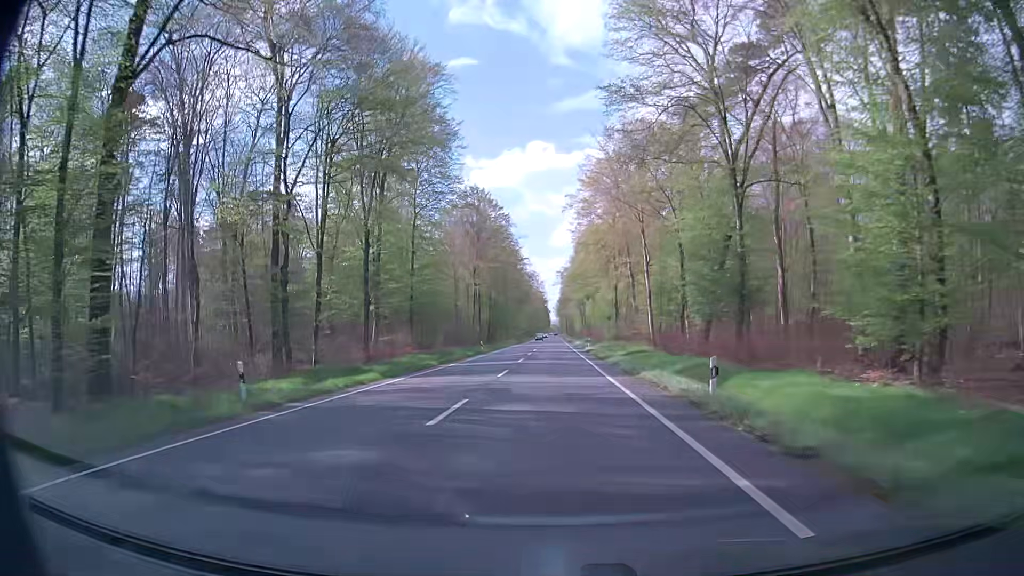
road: primary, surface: asphalt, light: Day
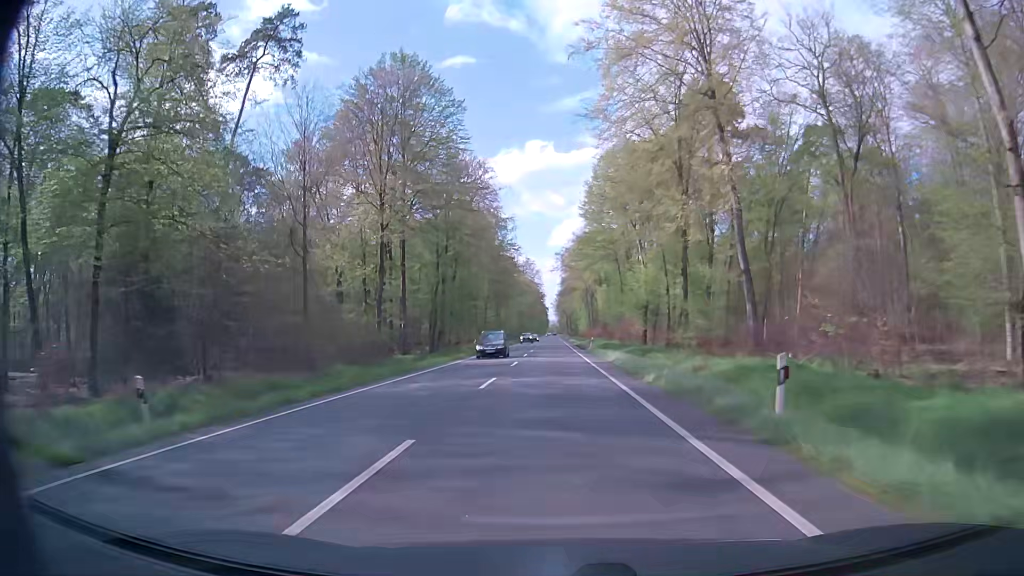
(0.0, +54.0) m; 0°
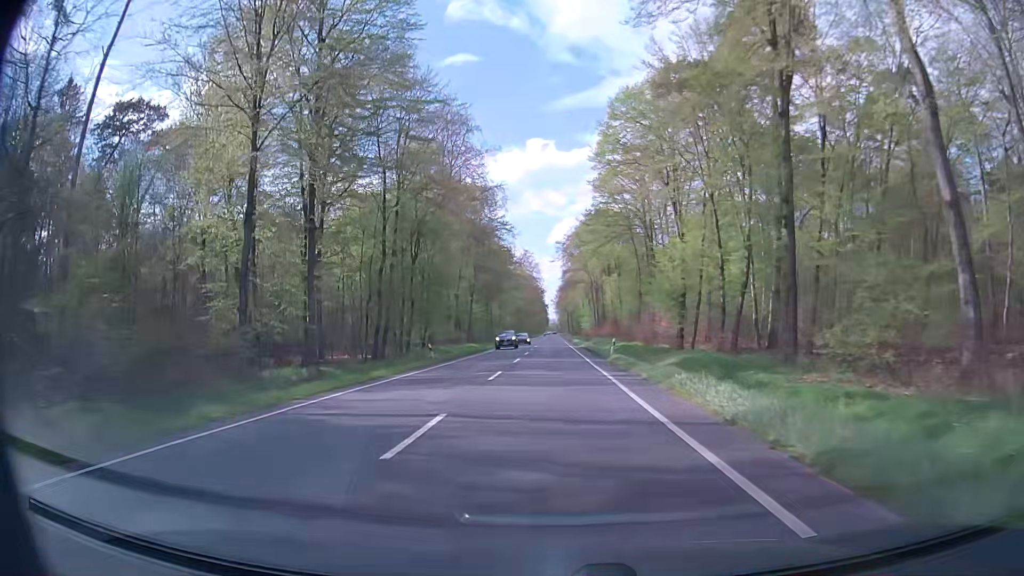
(+0.1, +21.6) m; 0°
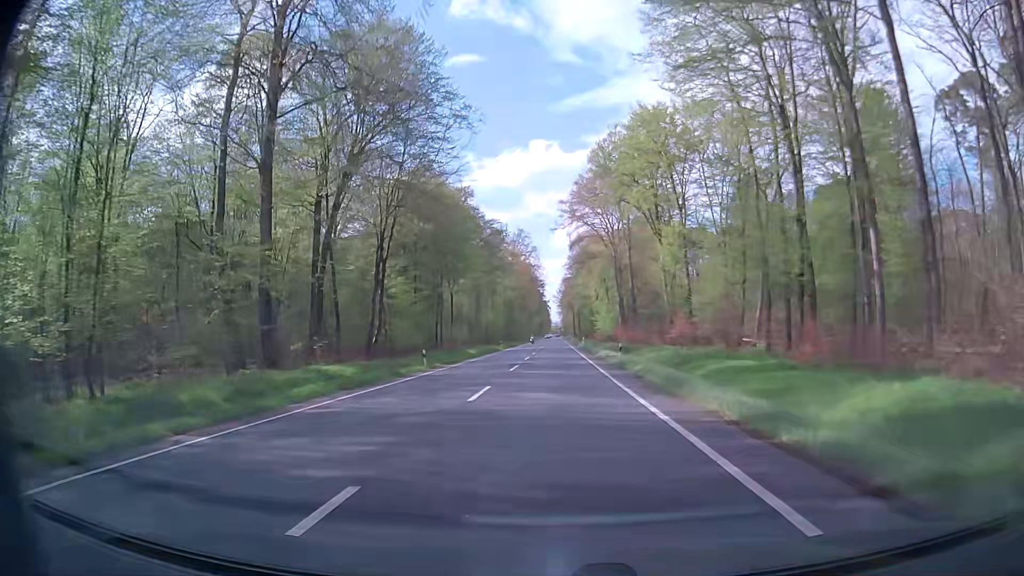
(0.0, +54.0) m; 0°
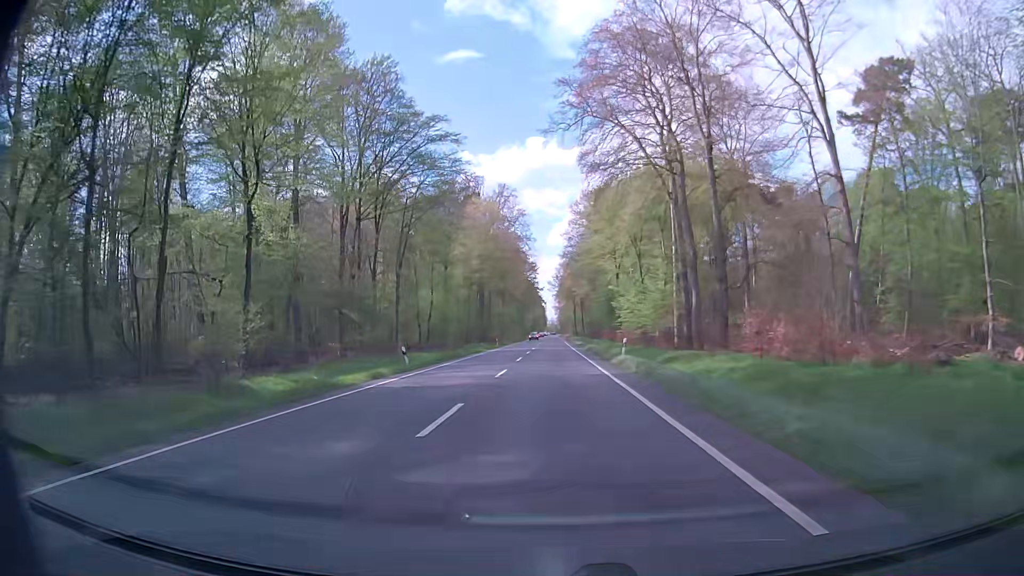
(+0.3, +53.9) m; 0°
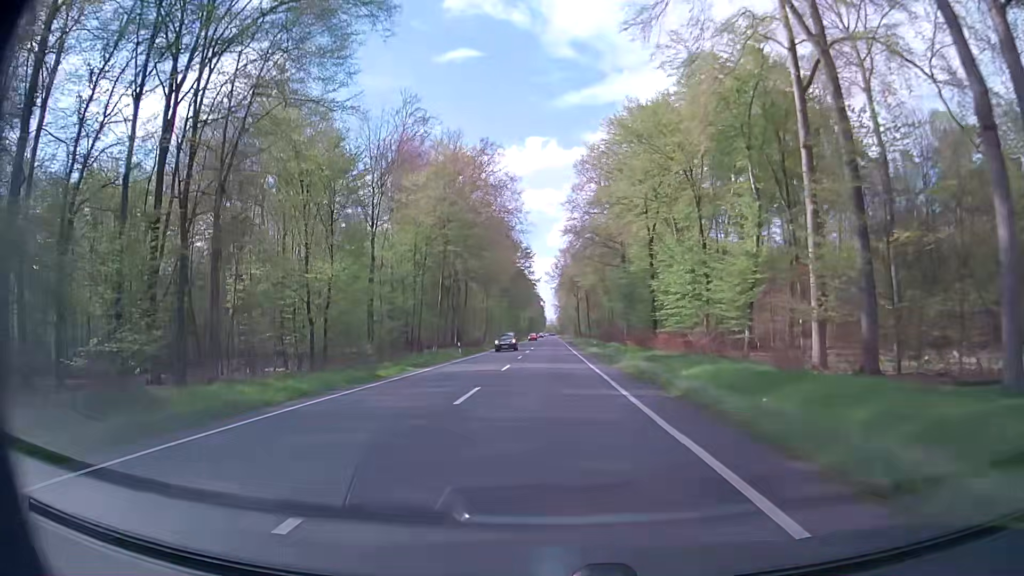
(+0.2, +32.3) m; 0°
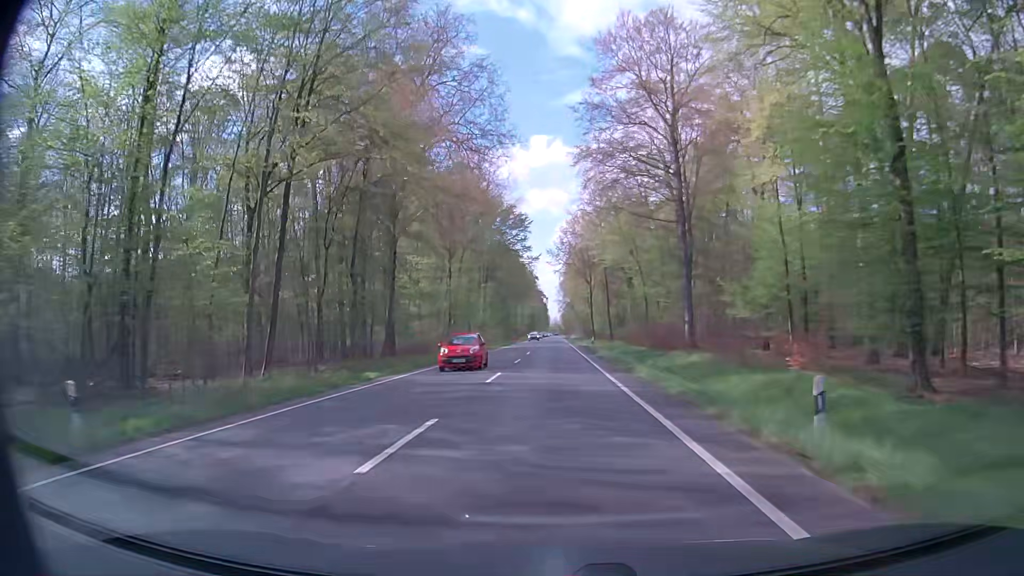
(-0.2, +43.0) m; -1°
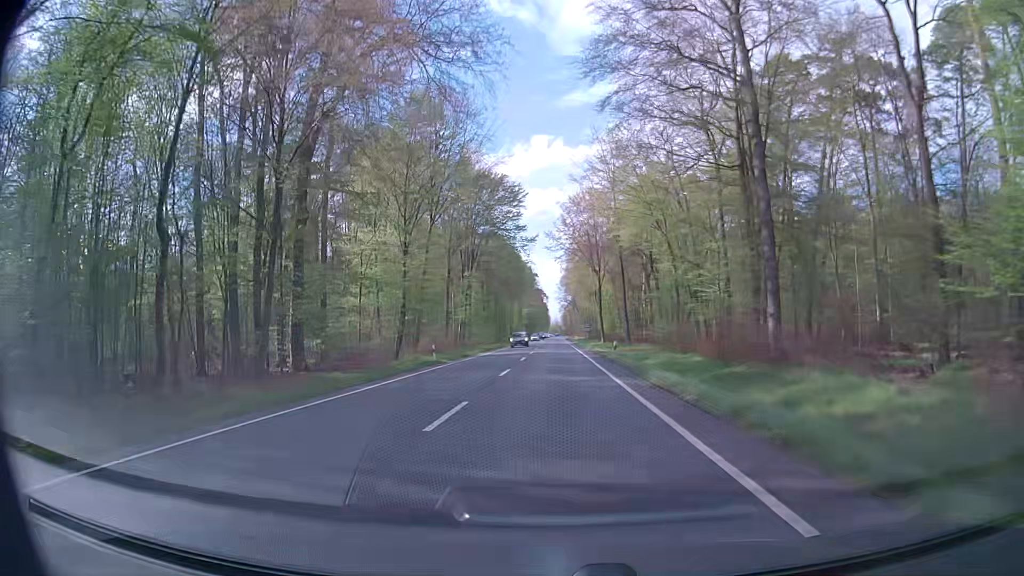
(+0.2, +21.5) m; +1°
(0, +10) (0, +20) (0, +30) (0, +40) (0, +50) (0, +60) (0, +70) (0, +80) (0, +90) (0, +100) m
